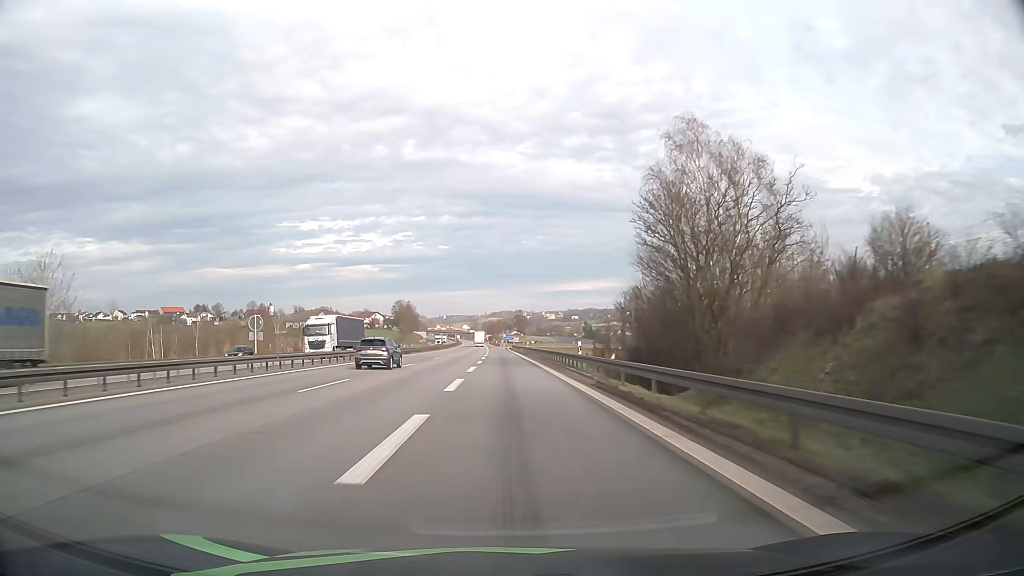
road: motorway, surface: asphalt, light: Day
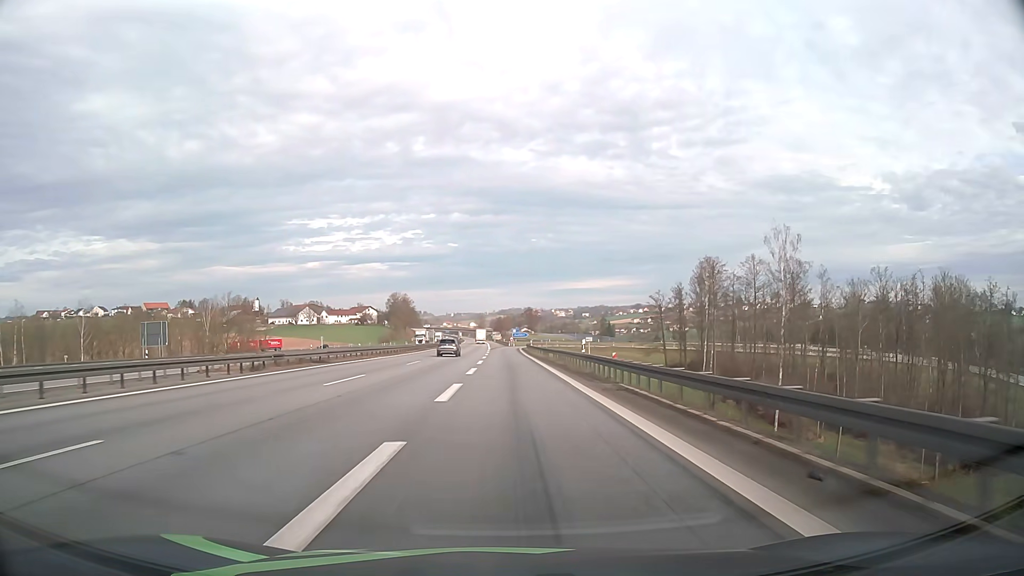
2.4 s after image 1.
(-0.4, +51.5) m; -1°
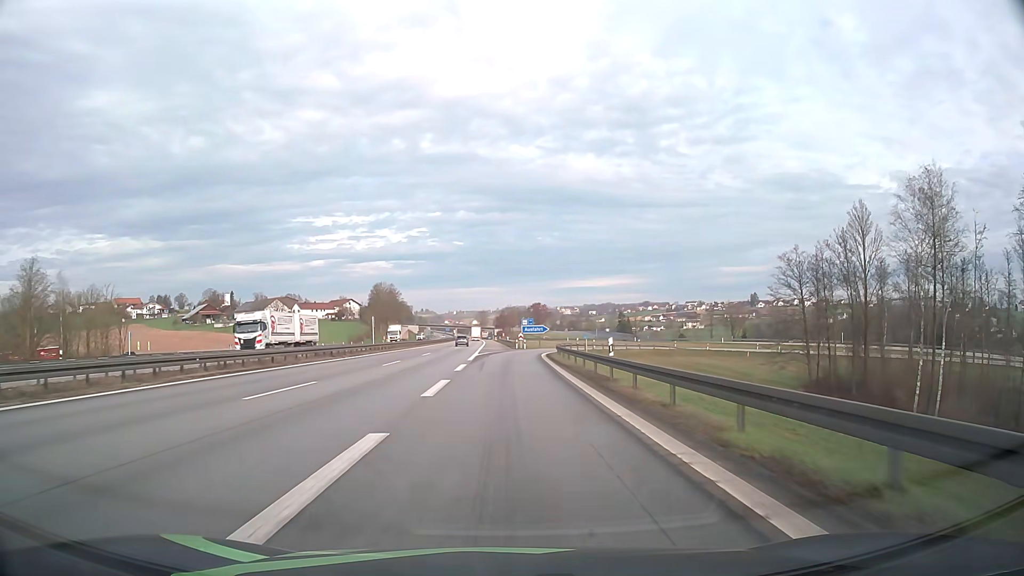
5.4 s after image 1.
(-0.2, +59.2) m; 0°
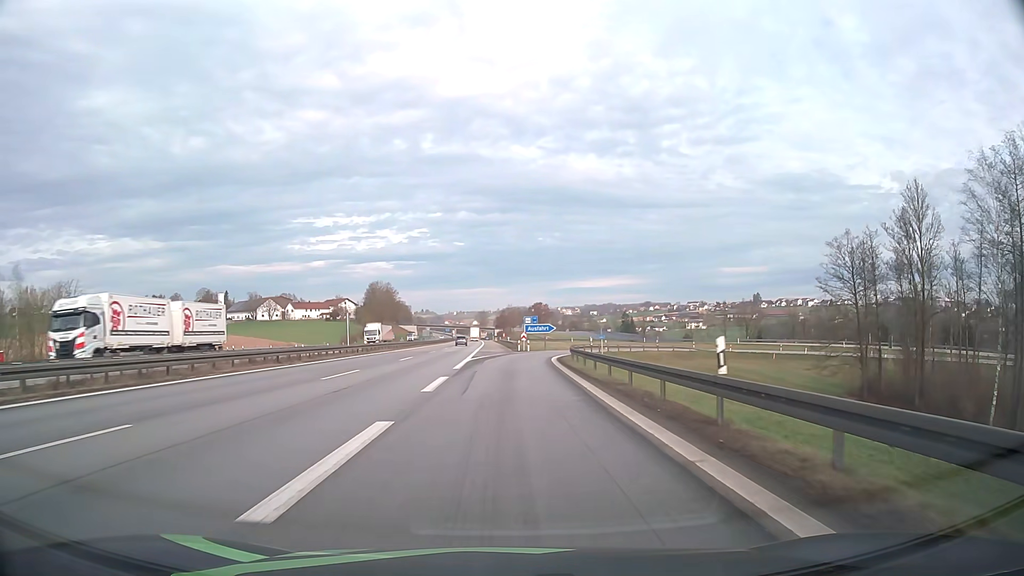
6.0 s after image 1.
(0.0, +10.8) m; 0°
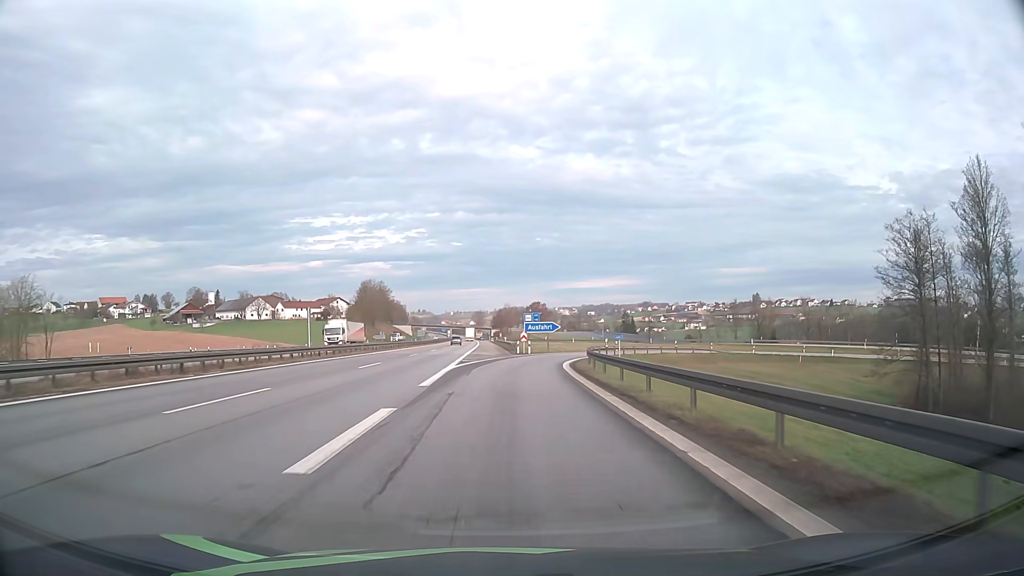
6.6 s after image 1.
(0.0, +10.3) m; 0°
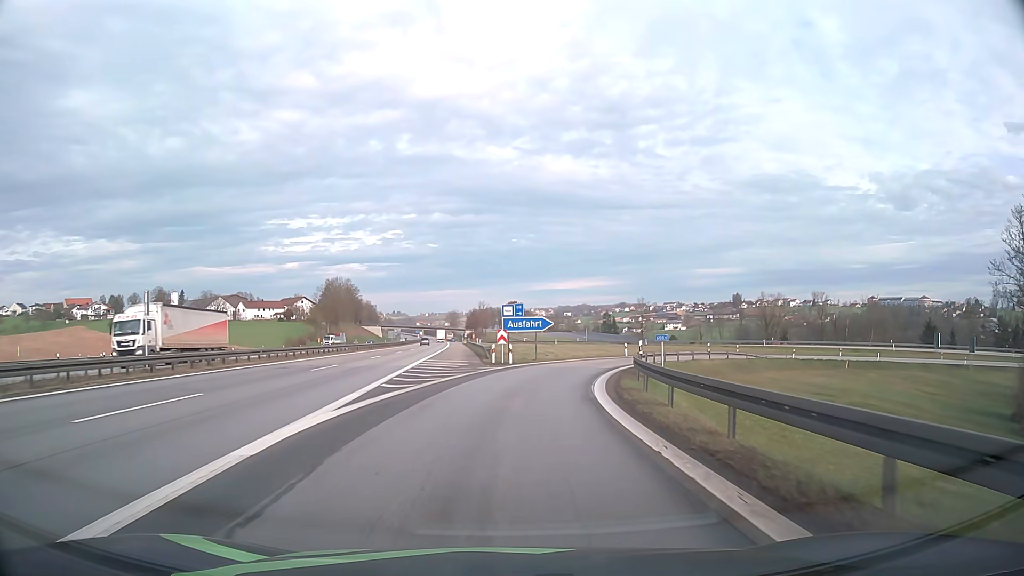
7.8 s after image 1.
(+0.3, +19.0) m; +2°
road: motorway_link
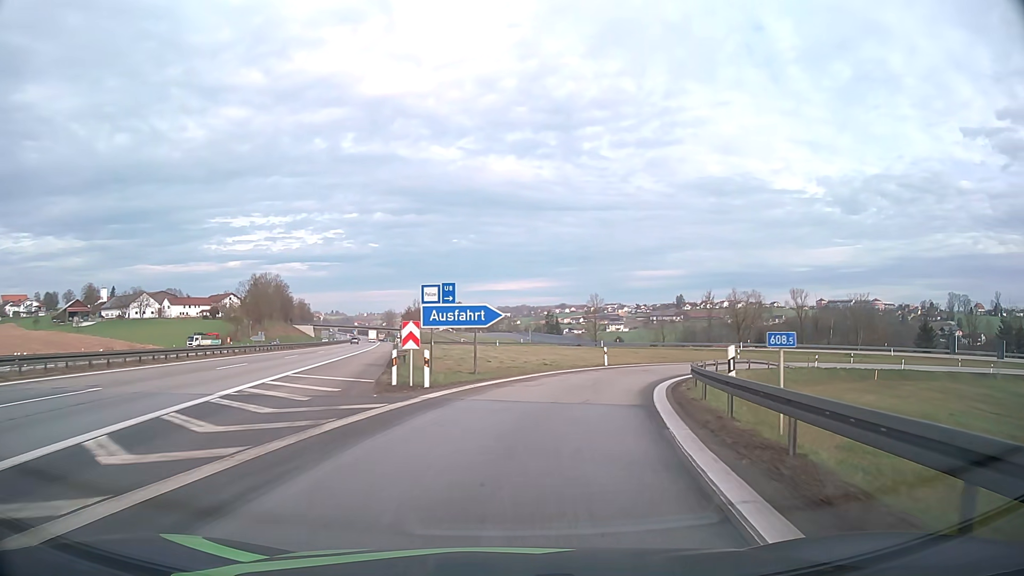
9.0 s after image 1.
(+0.6, +17.1) m; +5°
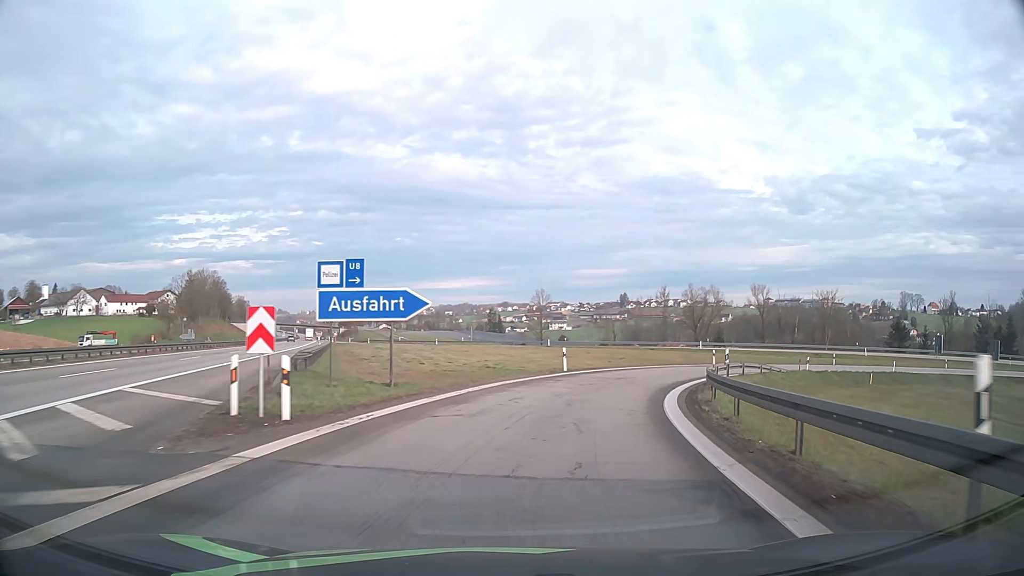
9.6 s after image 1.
(+0.3, +8.0) m; +5°
(+1, +10) (+3, +20) (+7, +29) (+12, +38) (+18, +45) (+27, +51) (+36, +55) (+45, +57) (+55, +58) (+65, +57) m
